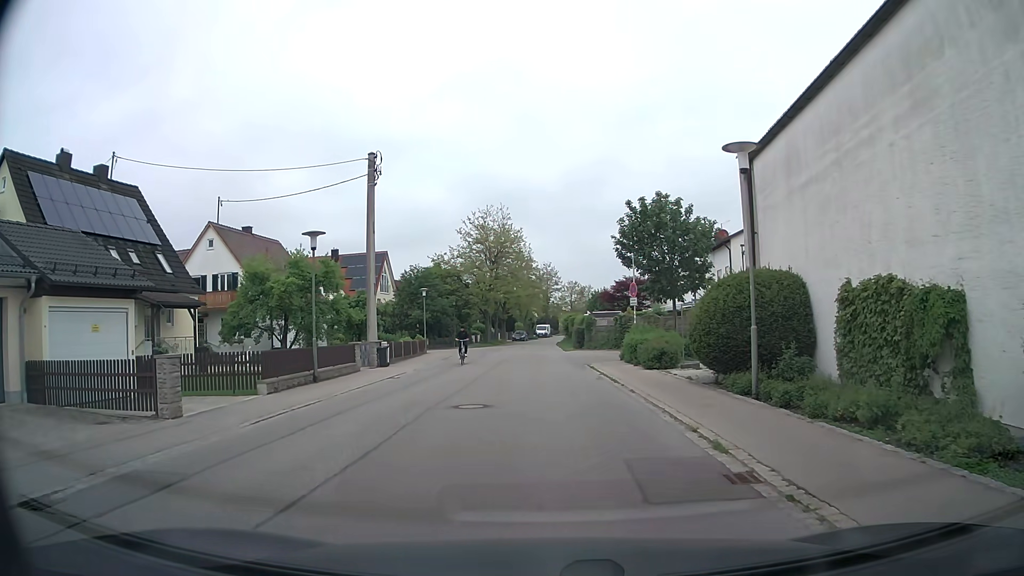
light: Day
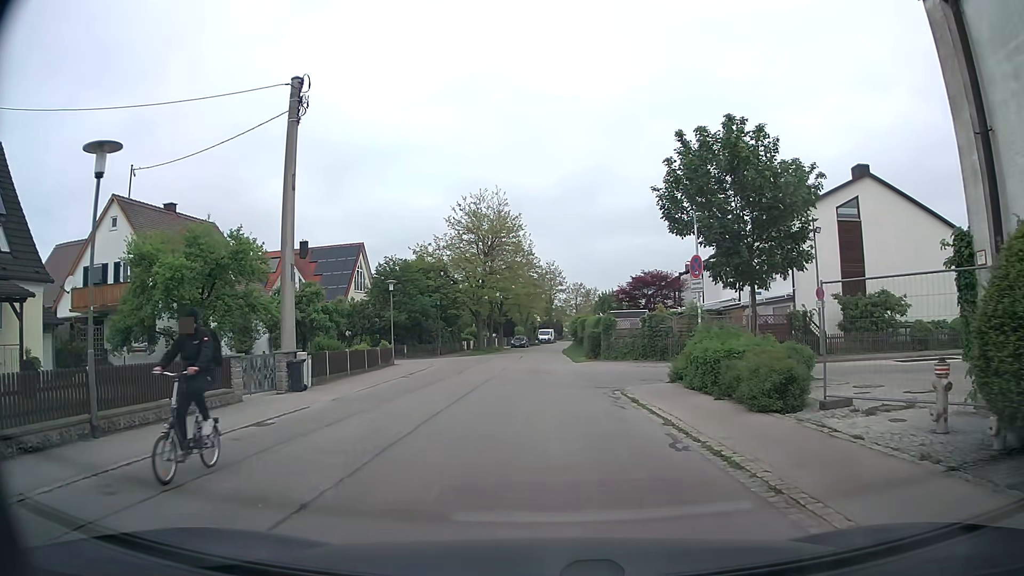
(-0.2, +11.2) m; -1°
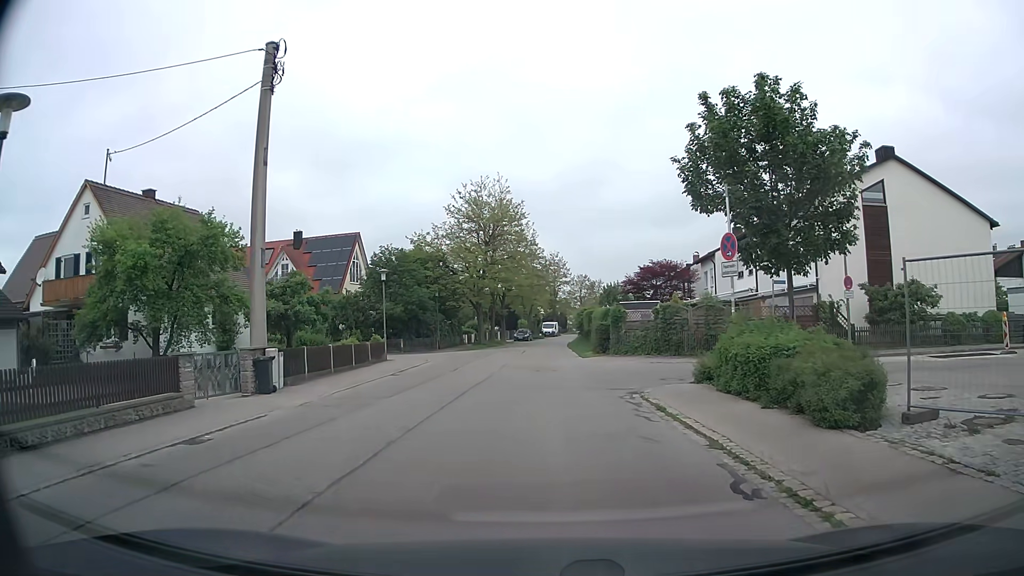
(0.0, +2.6) m; -1°
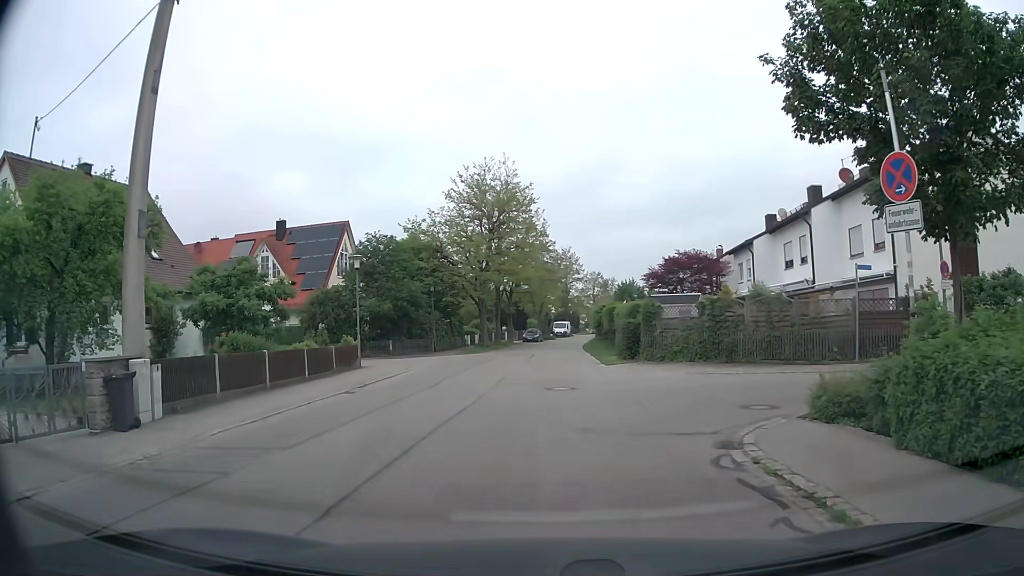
(0.0, +6.7) m; -2°
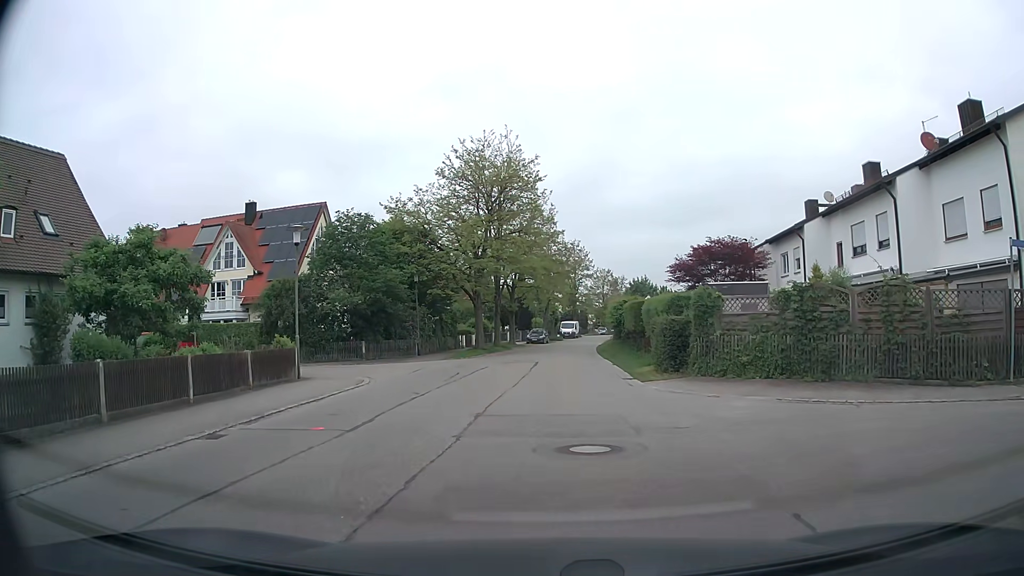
(+0.1, +7.7) m; +2°
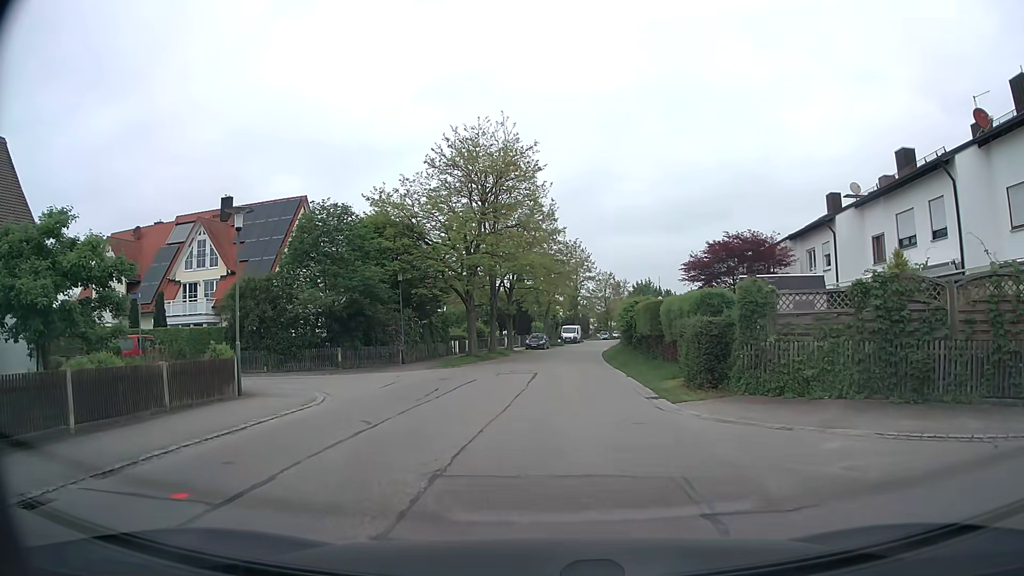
(-0.1, +4.2) m; -1°
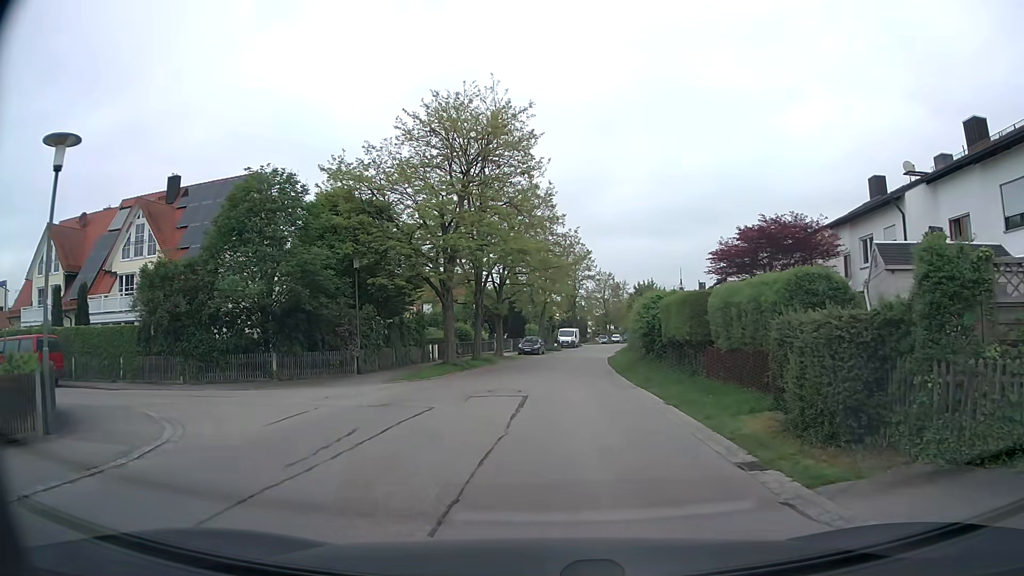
(0.0, +7.2) m; +1°
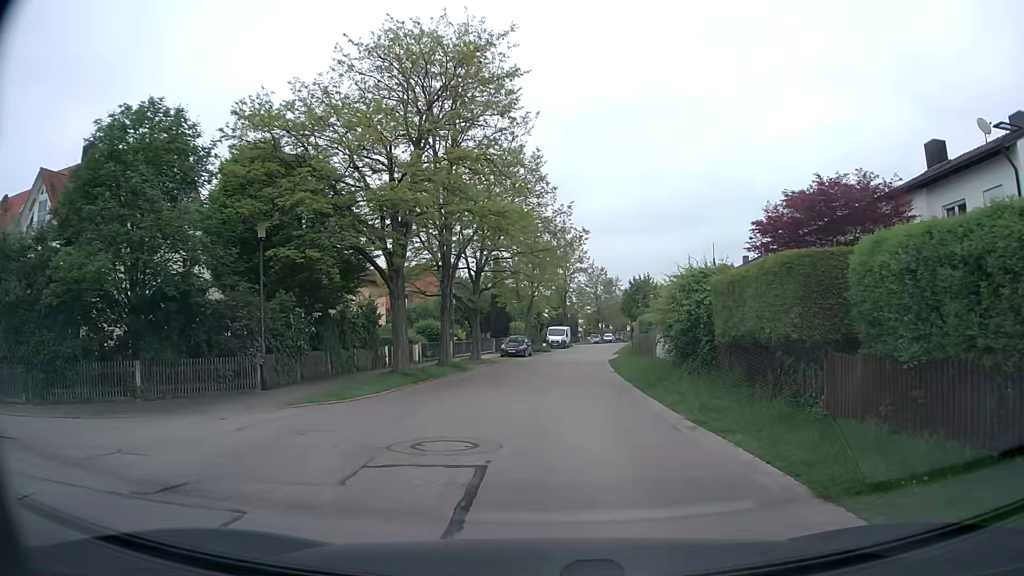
(0.0, +8.1) m; +1°
(0, +10) (0, +20) (+1, +30) (+2, +40) (+3, +50) (+4, +60) (+6, +70) (+7, +80) (+9, +89) (+10, +99) m
